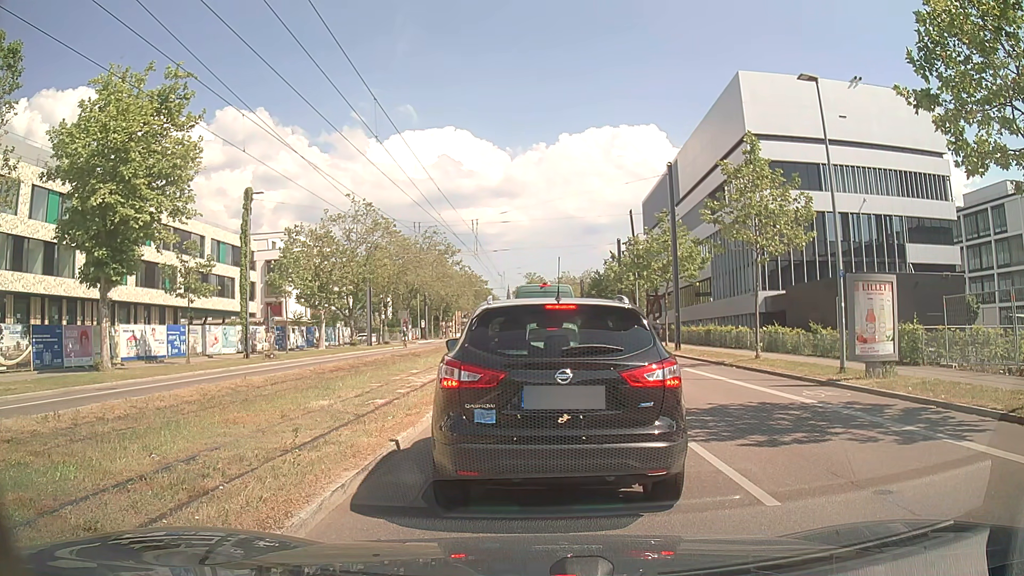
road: secondary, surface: asphalt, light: Day
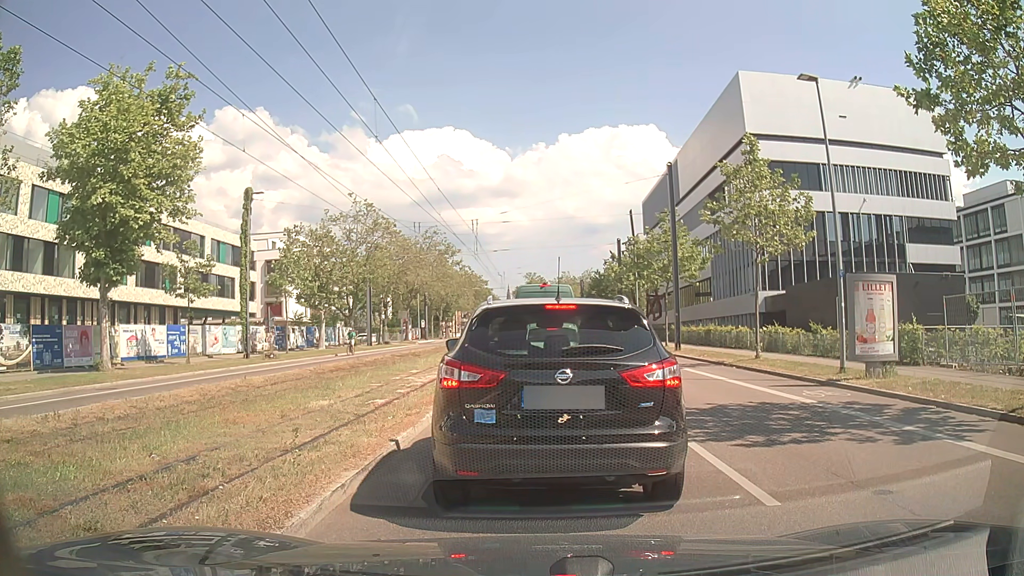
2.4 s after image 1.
(0.0, 0.0) m; 0°
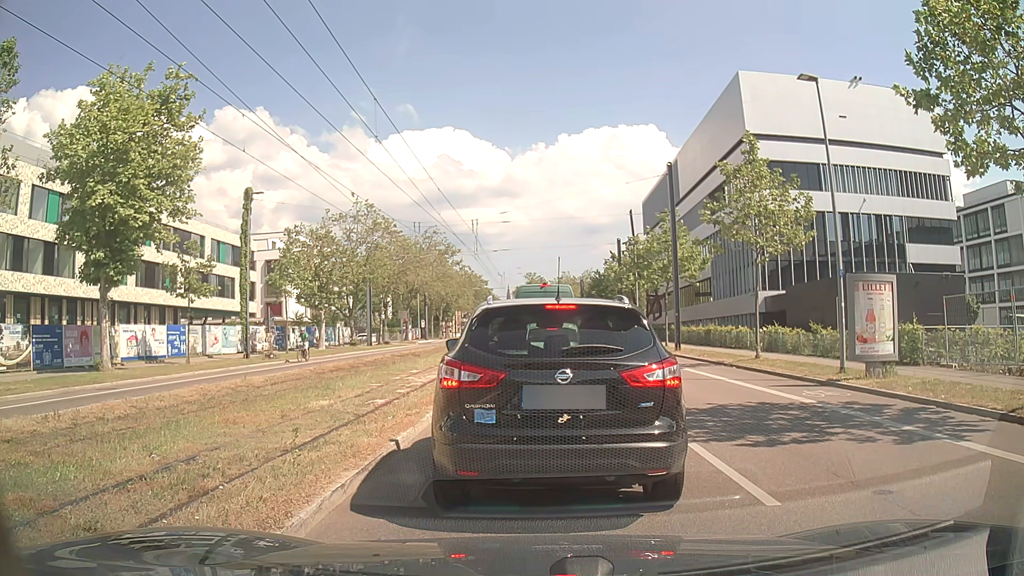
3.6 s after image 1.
(0.0, 0.0) m; 0°
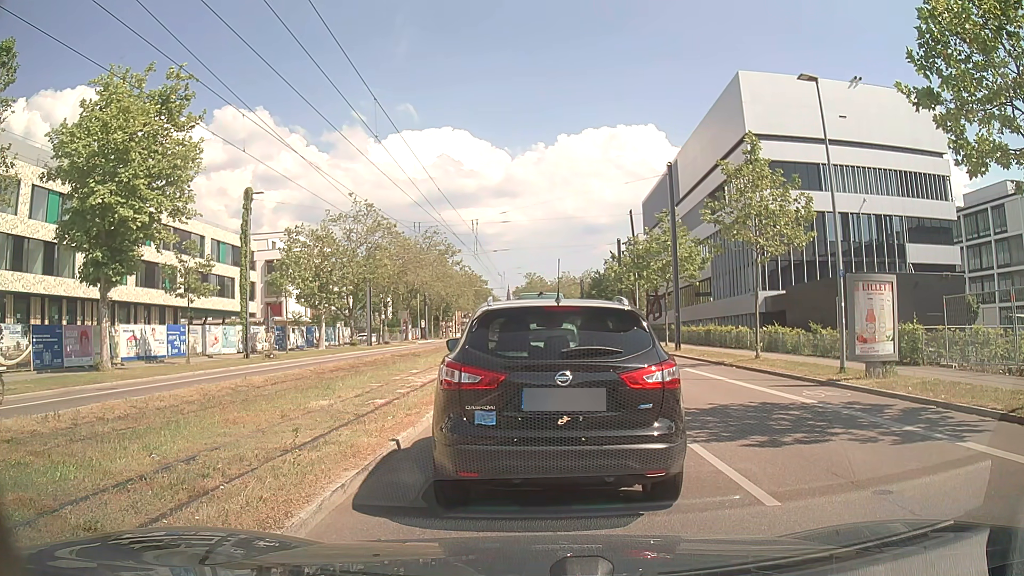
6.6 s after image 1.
(0.0, 0.0) m; 0°
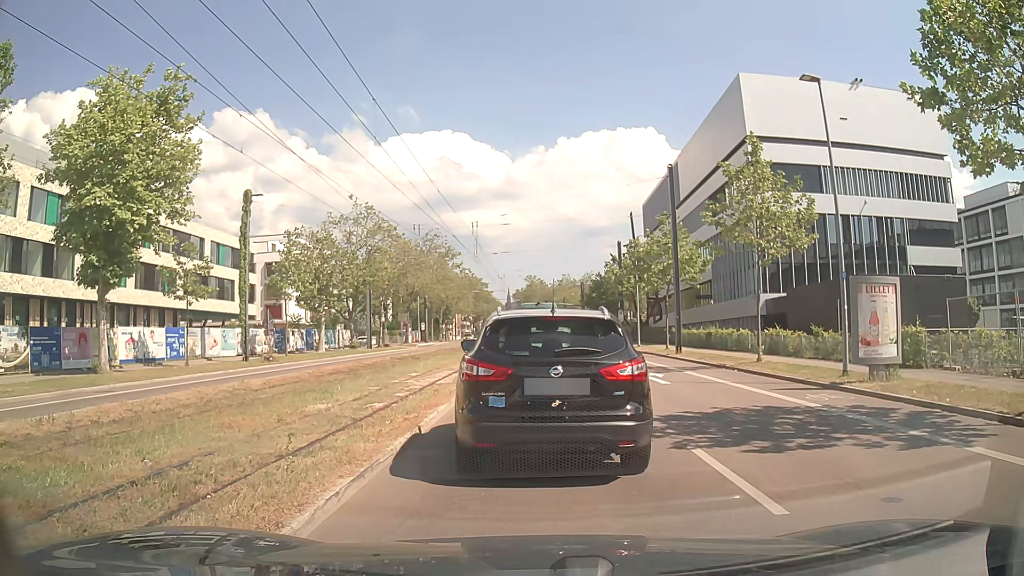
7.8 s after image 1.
(0.0, +0.2) m; 0°
